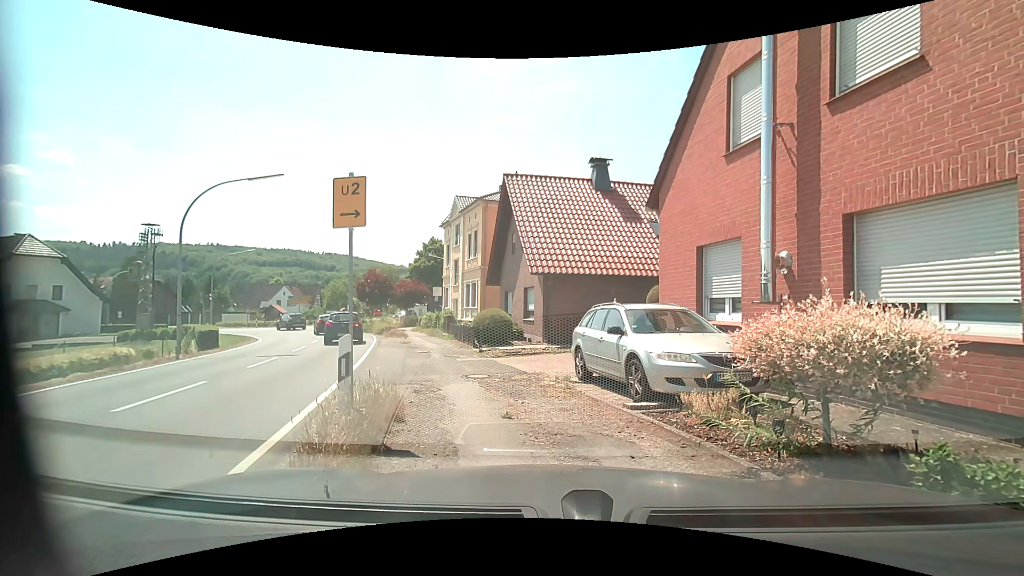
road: secondary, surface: asphalt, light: Day
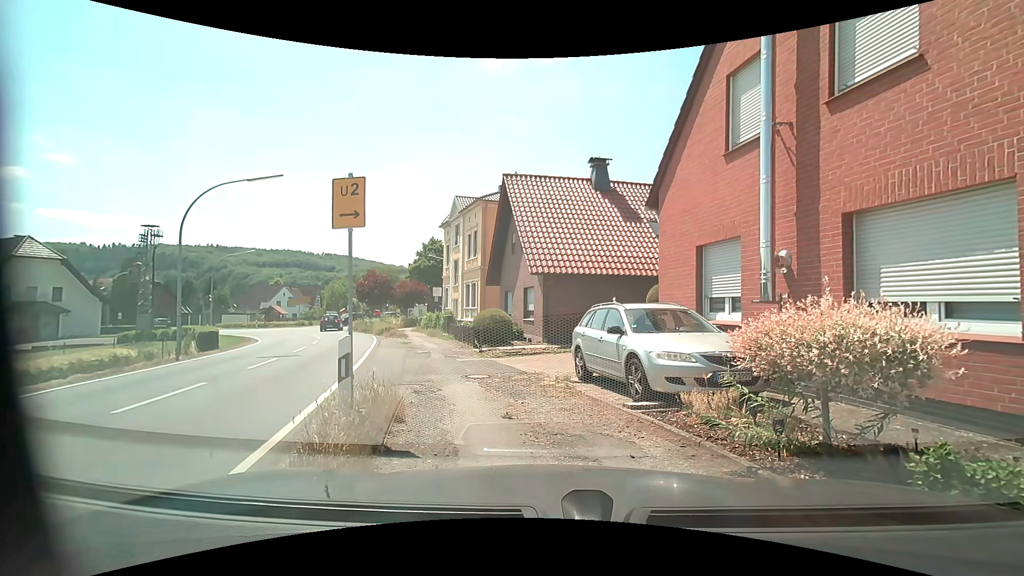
(0.0, 0.0) m; 0°
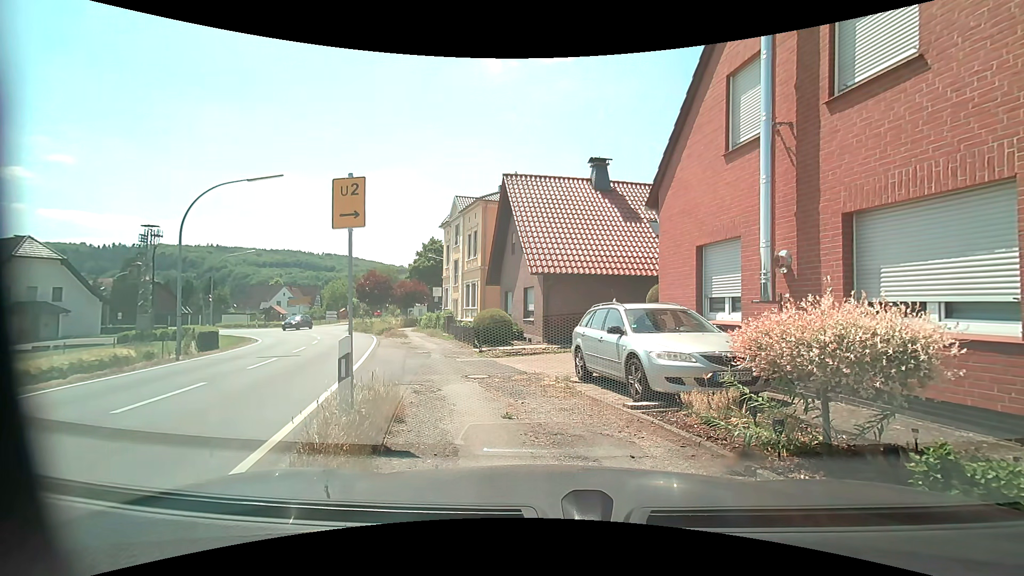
(0.0, 0.0) m; 0°
